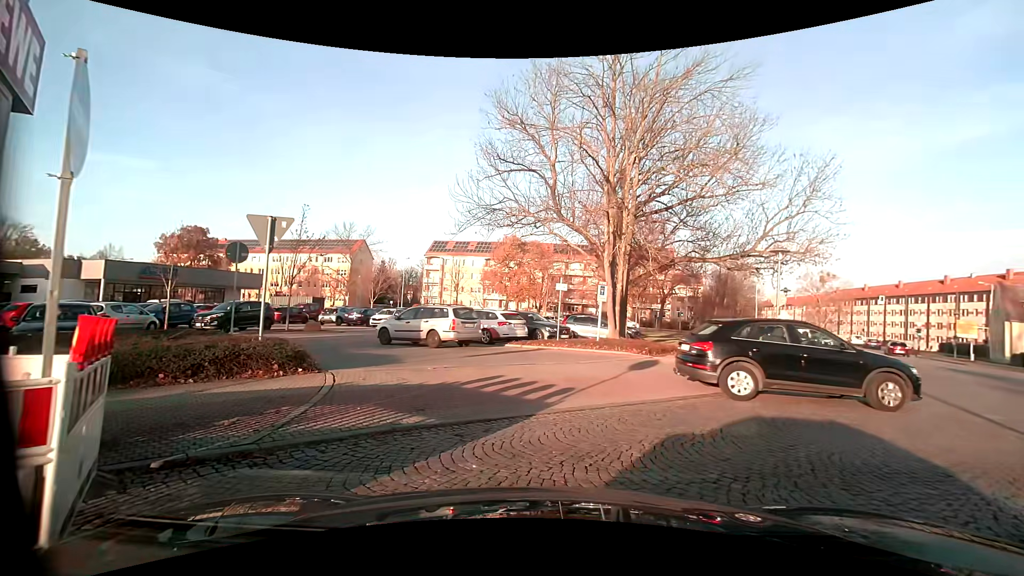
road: residential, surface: sett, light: Day
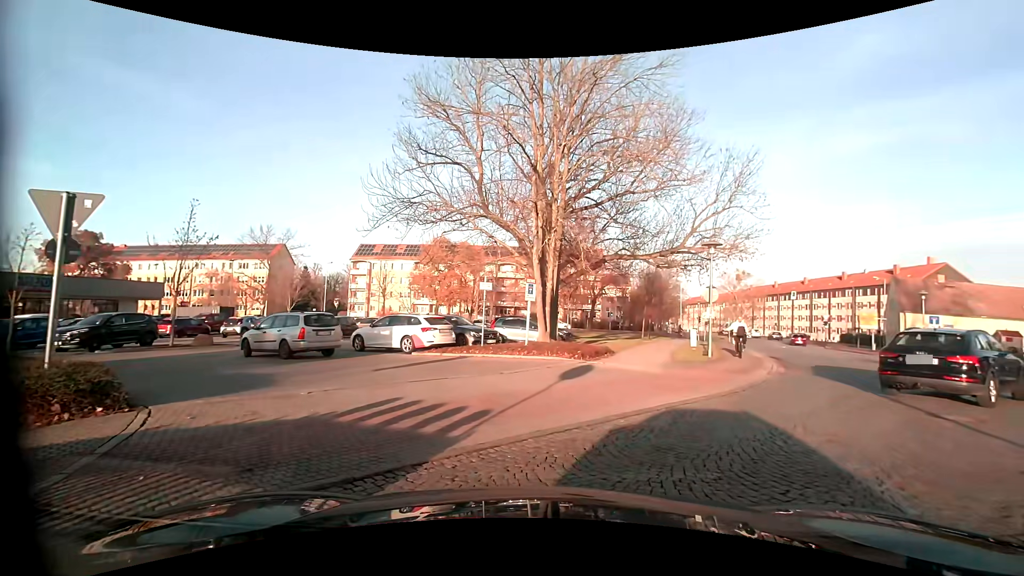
(+0.3, +2.2) m; +10°
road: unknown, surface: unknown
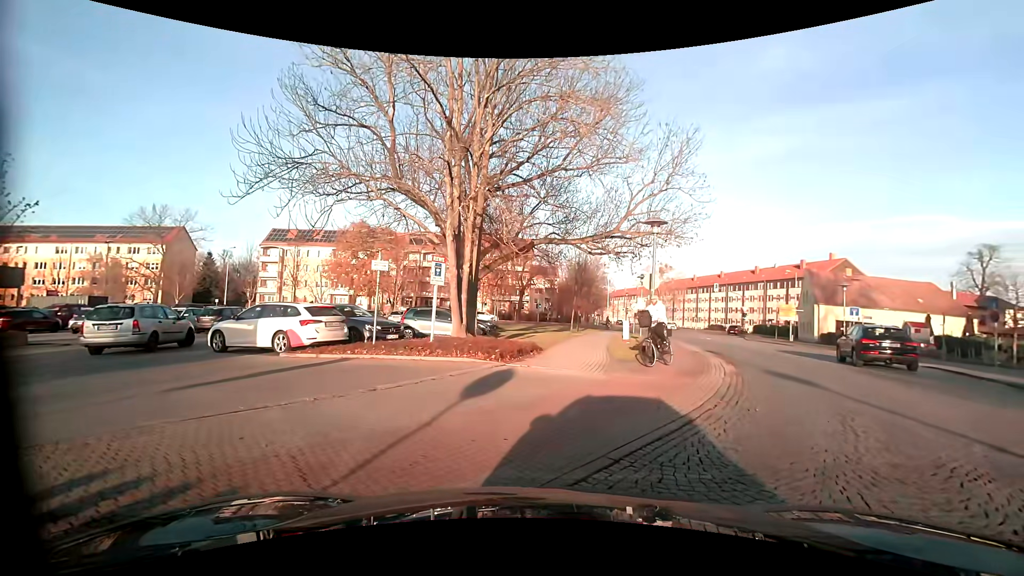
(+0.2, +3.6) m; +7°
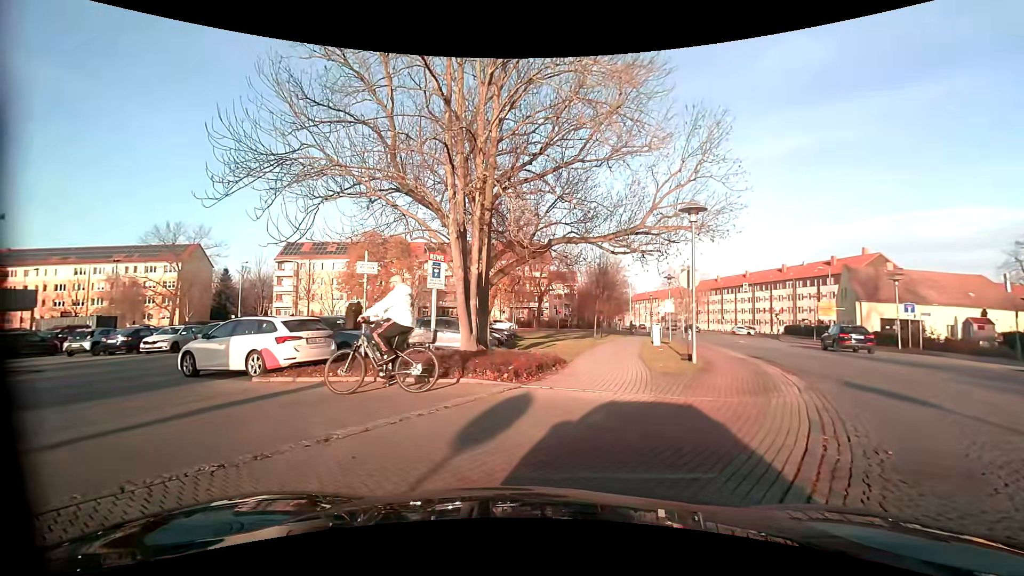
(0.0, +2.4) m; -3°
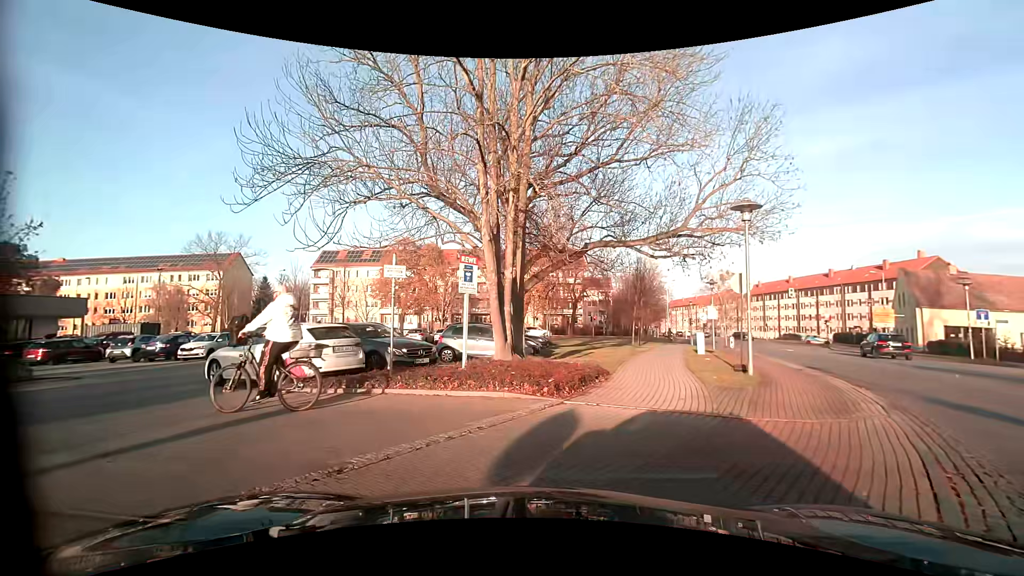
(0.0, +0.9) m; -2°
